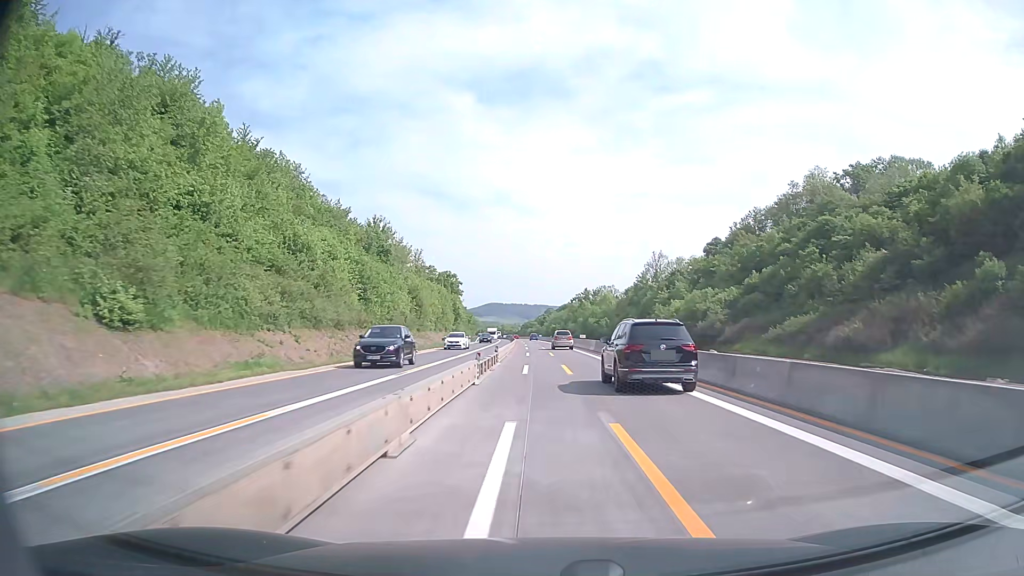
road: motorway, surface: concrete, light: Day
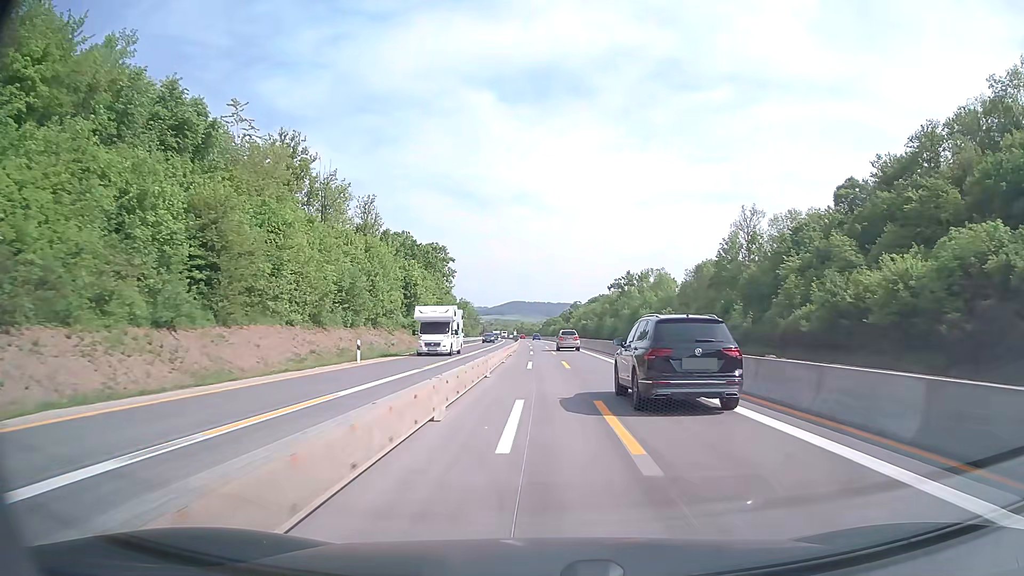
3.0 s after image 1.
(-1.1, +68.1) m; -2°
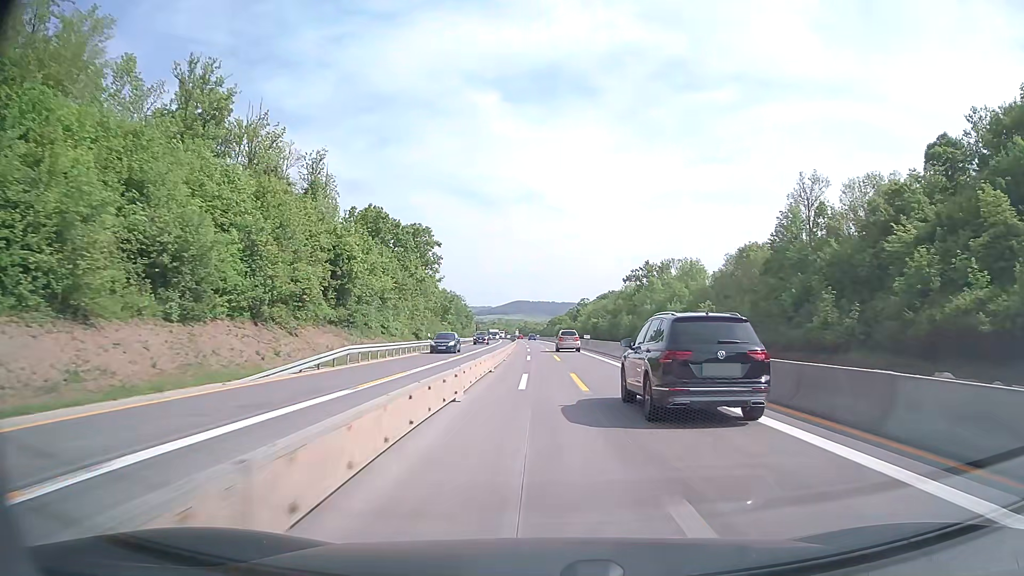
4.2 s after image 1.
(-0.1, +27.2) m; 0°
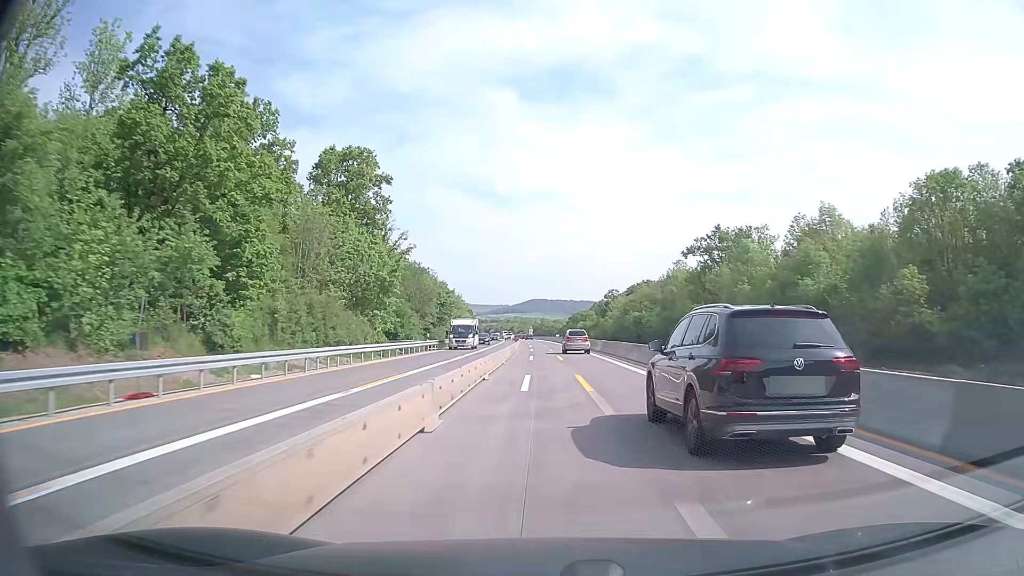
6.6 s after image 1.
(-0.6, +54.1) m; -1°
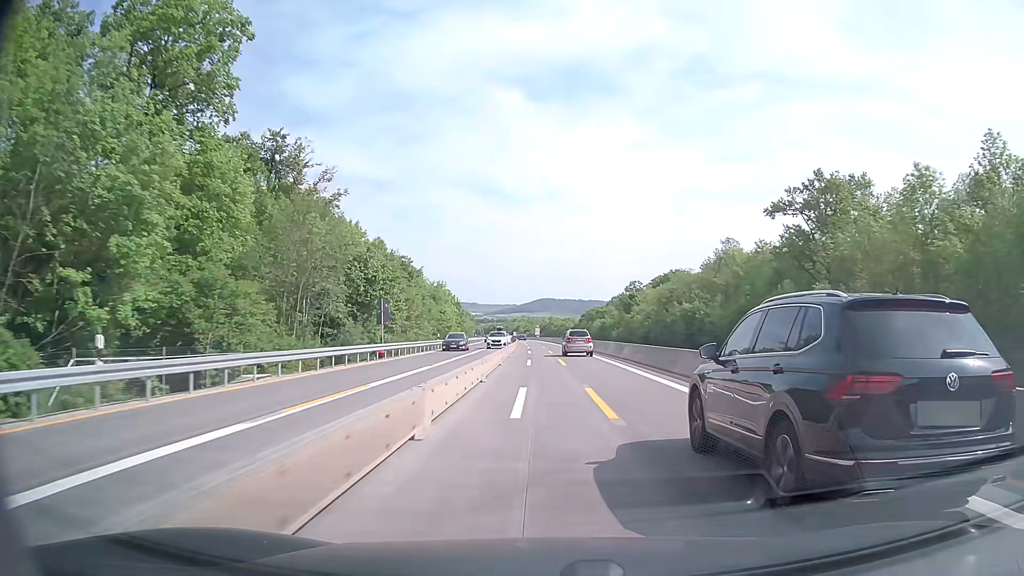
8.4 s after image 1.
(-0.3, +40.7) m; -1°
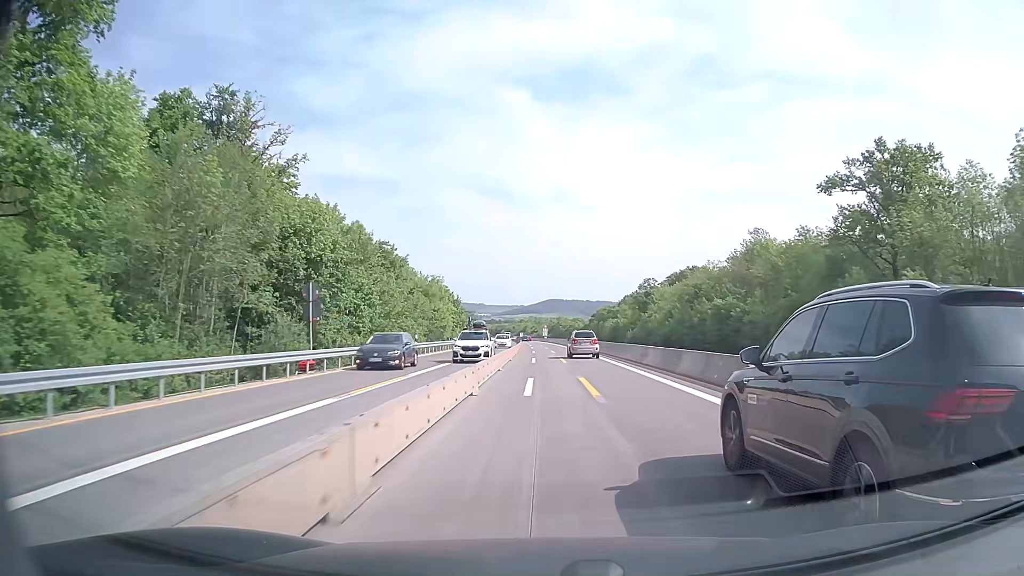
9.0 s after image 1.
(-0.1, +13.8) m; -1°
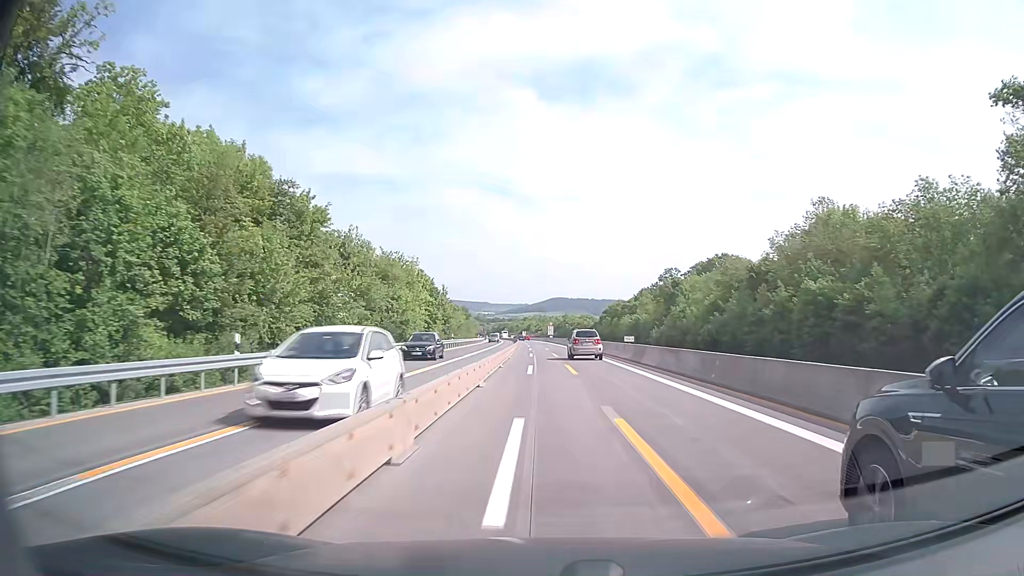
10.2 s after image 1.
(-0.1, +28.0) m; -1°
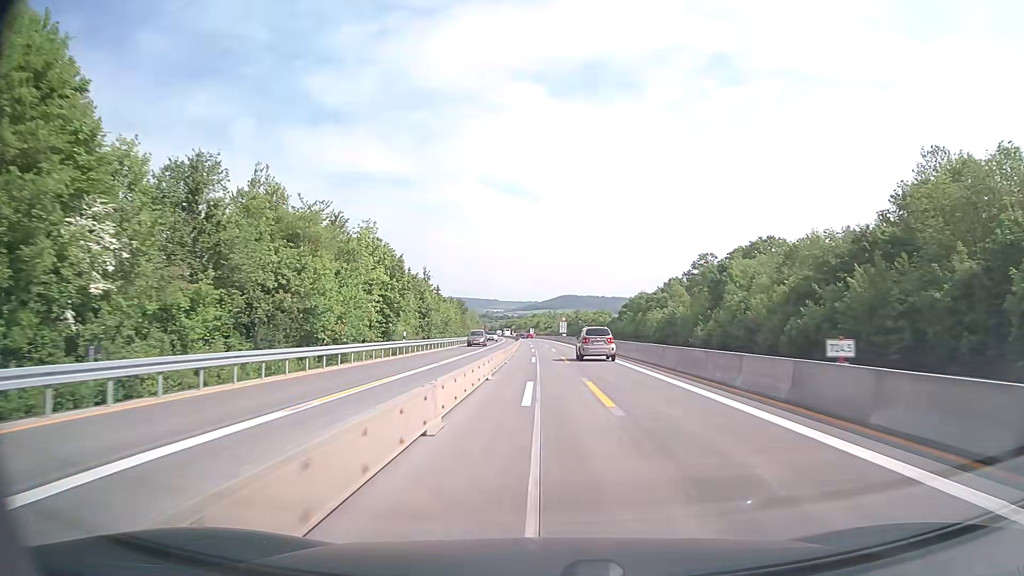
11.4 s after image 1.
(-0.2, +28.3) m; -1°
(0, +10) (0, +20) (0, +30) (0, +40) (0, +50) (0, +60) (-1, +70) (-1, +80) (-1, +90) (-2, +100) m
